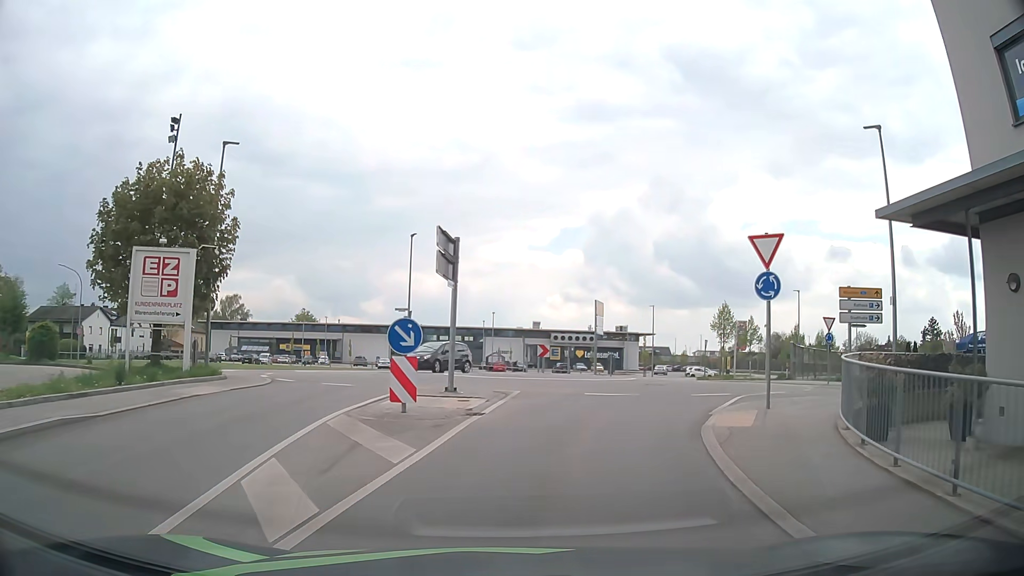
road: residential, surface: asphalt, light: Day
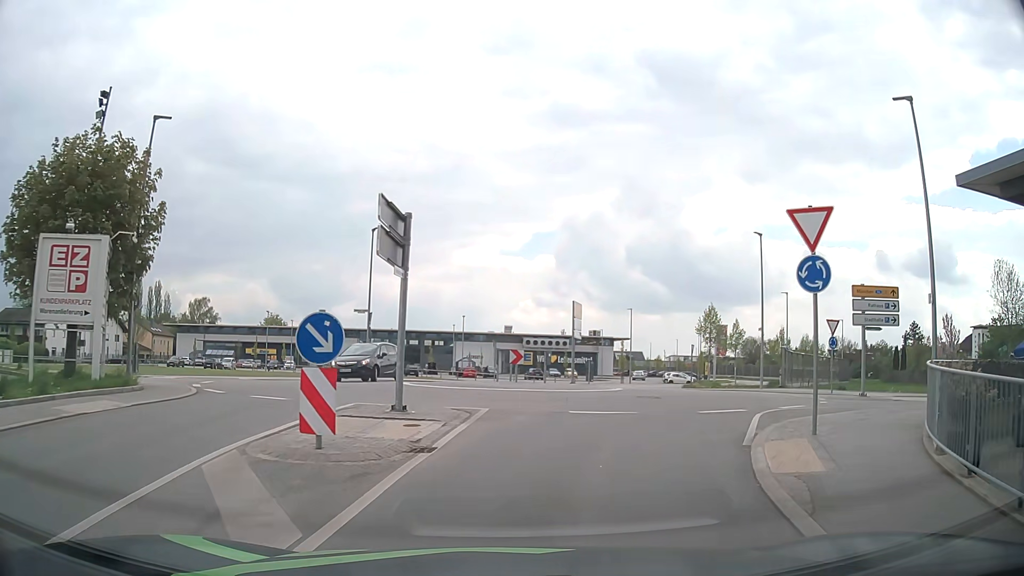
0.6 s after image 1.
(0.0, +3.4) m; +1°
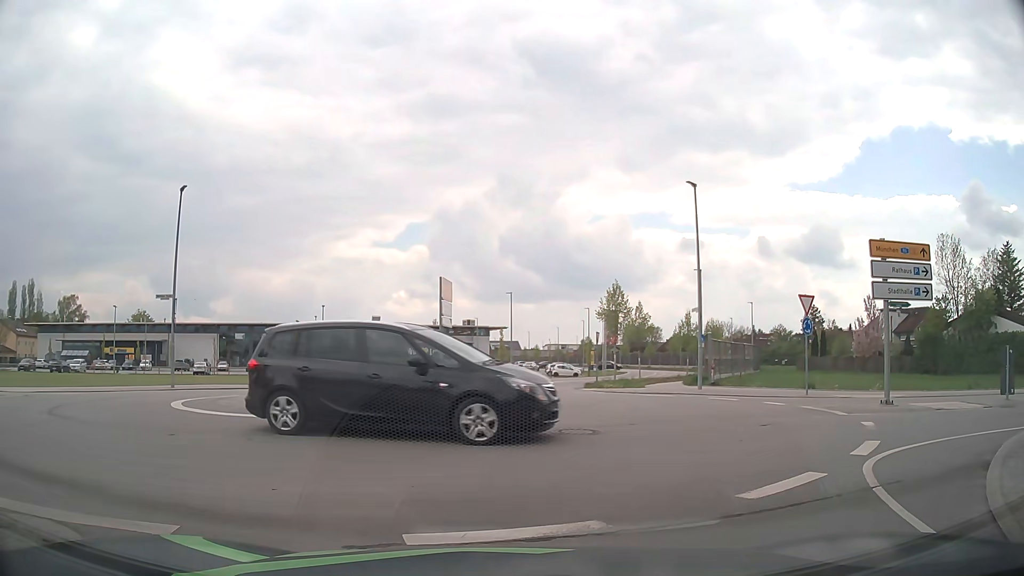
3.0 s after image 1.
(+0.8, +8.9) m; +12°
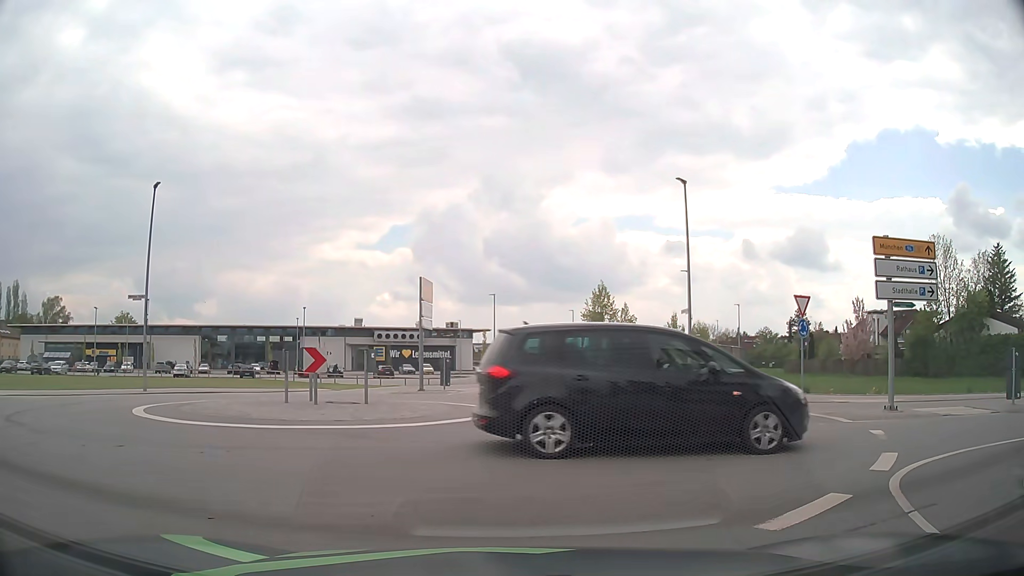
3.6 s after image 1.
(0.0, +1.0) m; 0°
